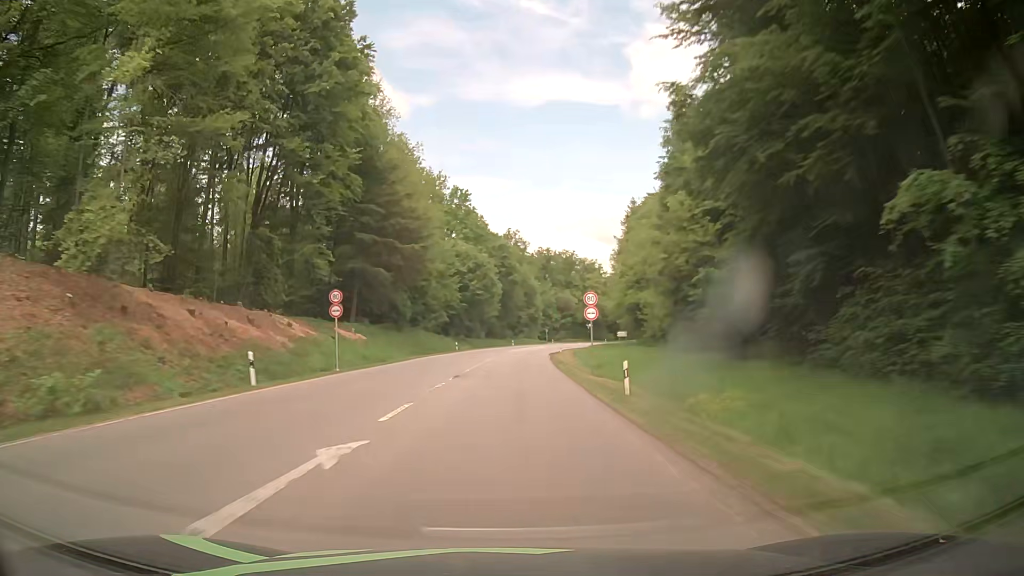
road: secondary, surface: asphalt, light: Day
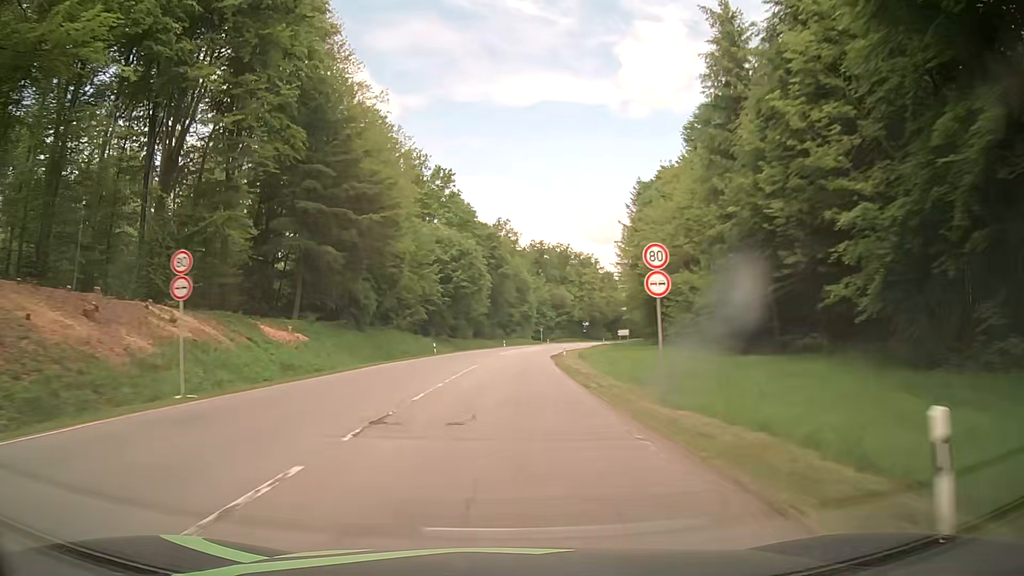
(+0.1, +14.4) m; +1°
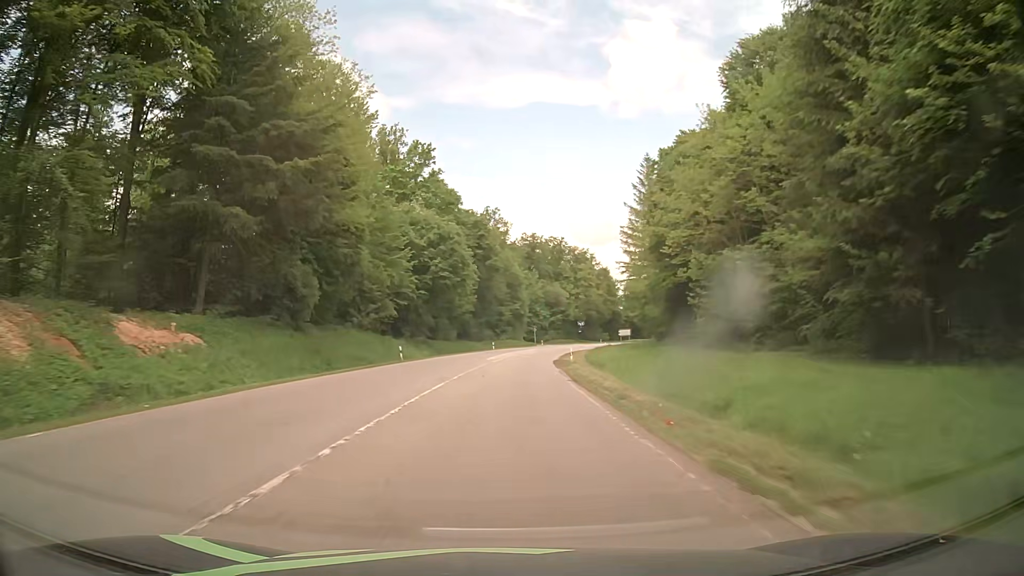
(0.0, +14.1) m; 0°
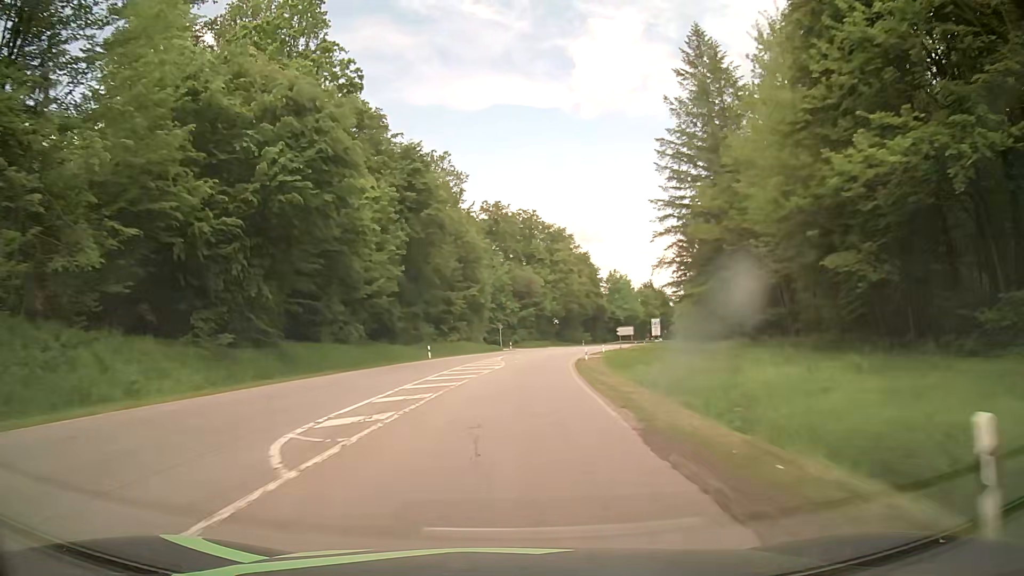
(+1.0, +40.8) m; +3°
